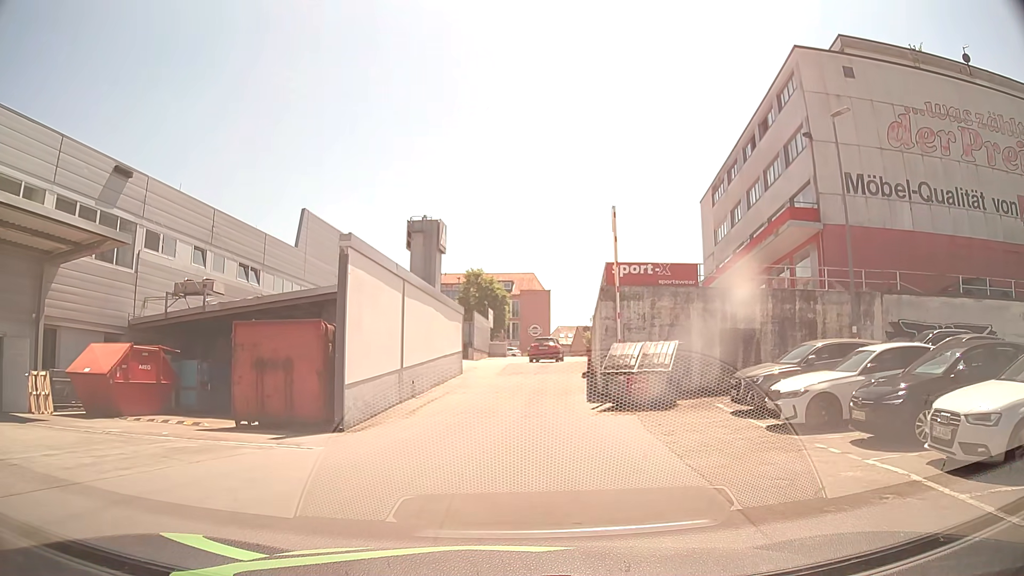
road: service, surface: asphalt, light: Day
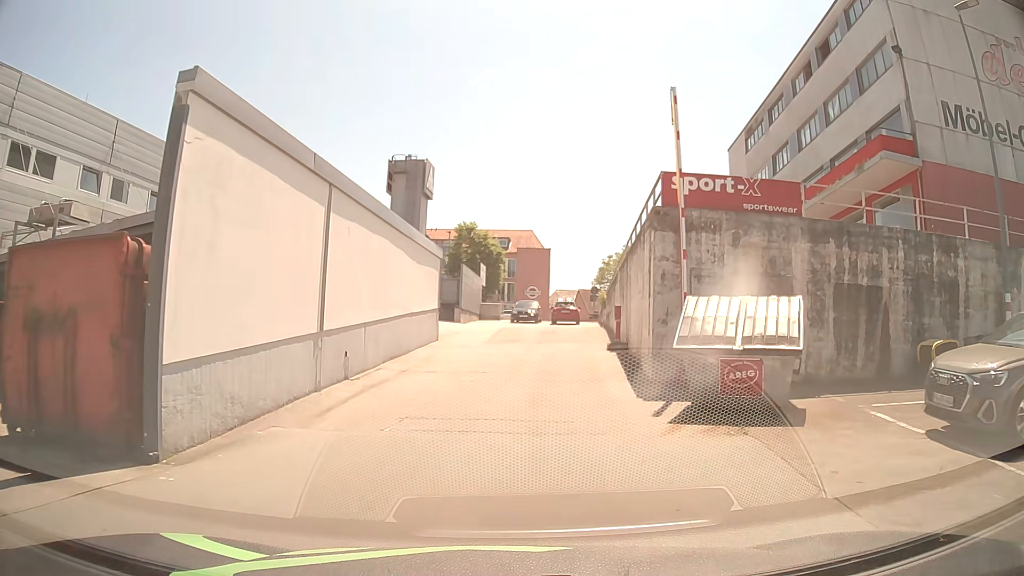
(-0.1, +8.4) m; 0°
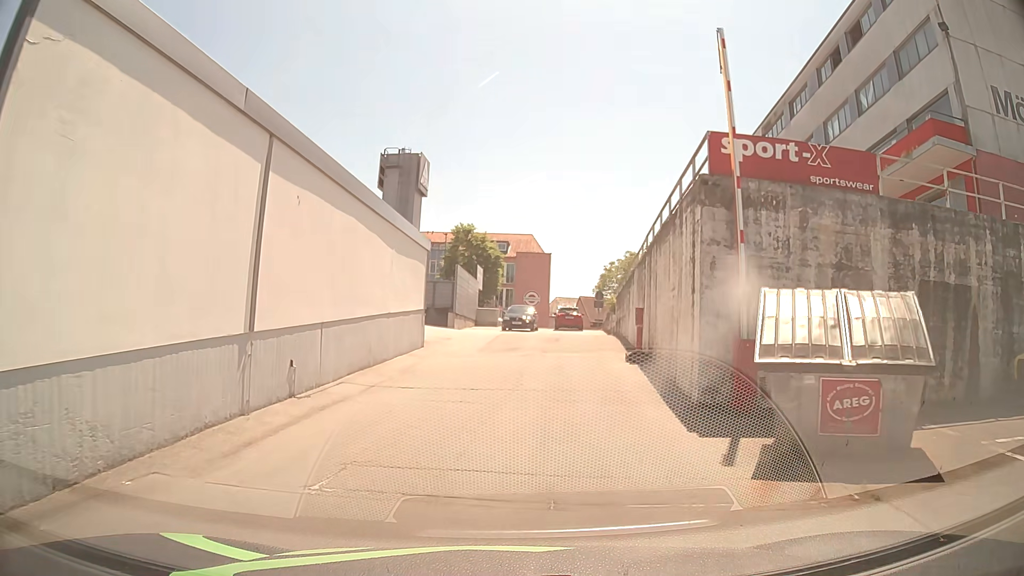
(0.0, +3.4) m; -1°
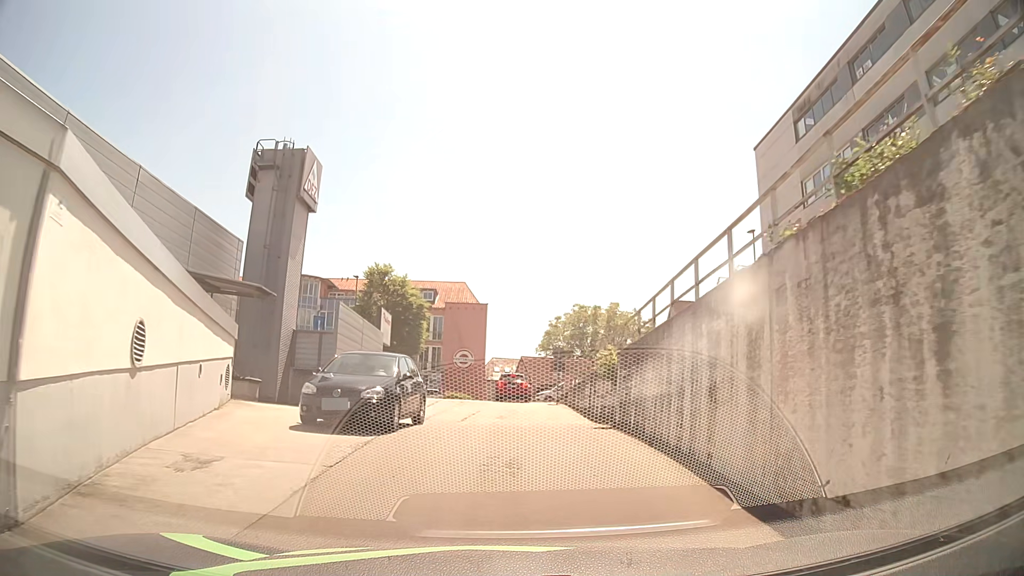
(+0.9, +14.4) m; +6°
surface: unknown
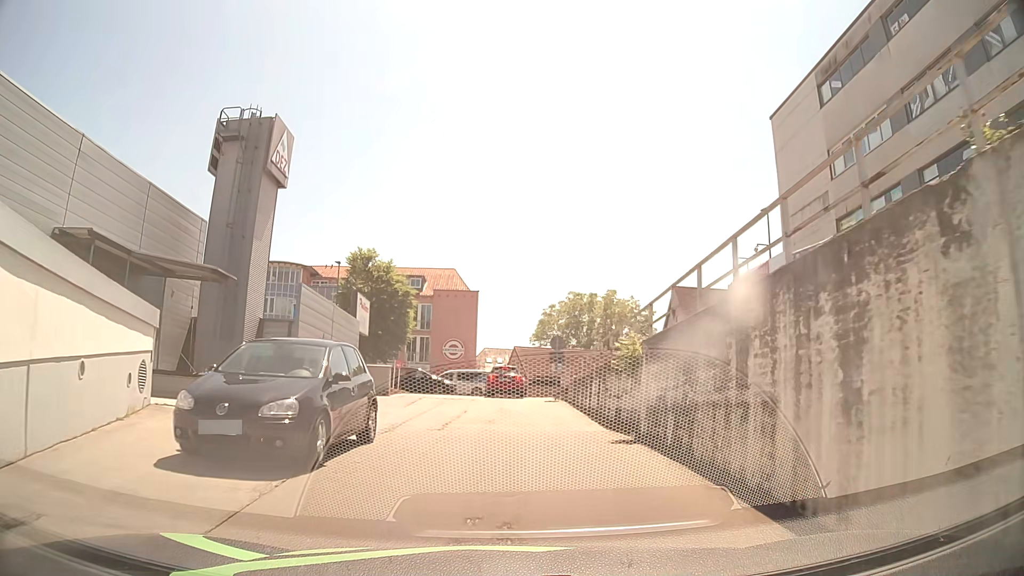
(0.0, +3.5) m; +1°
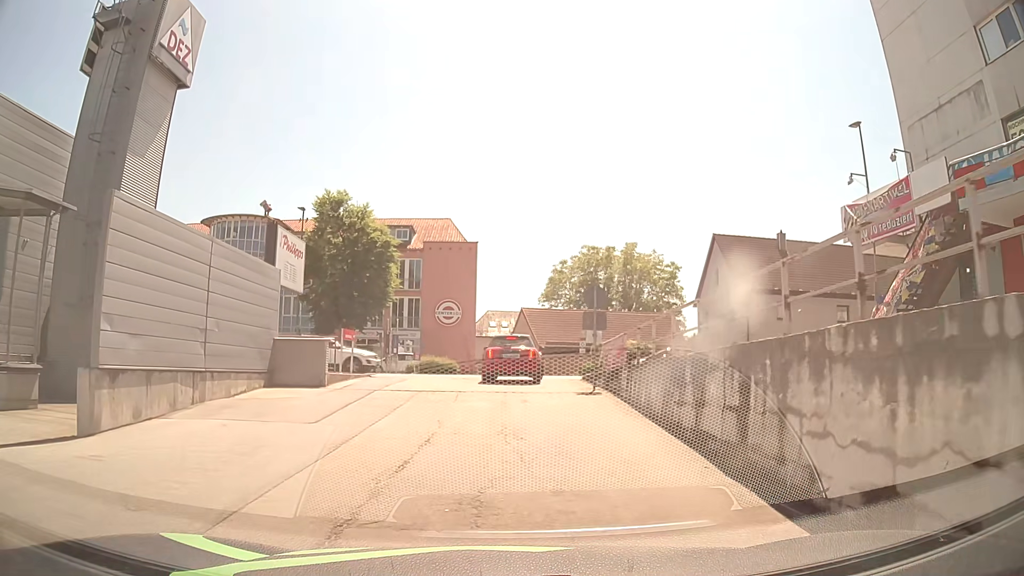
(0.0, +10.3) m; -1°
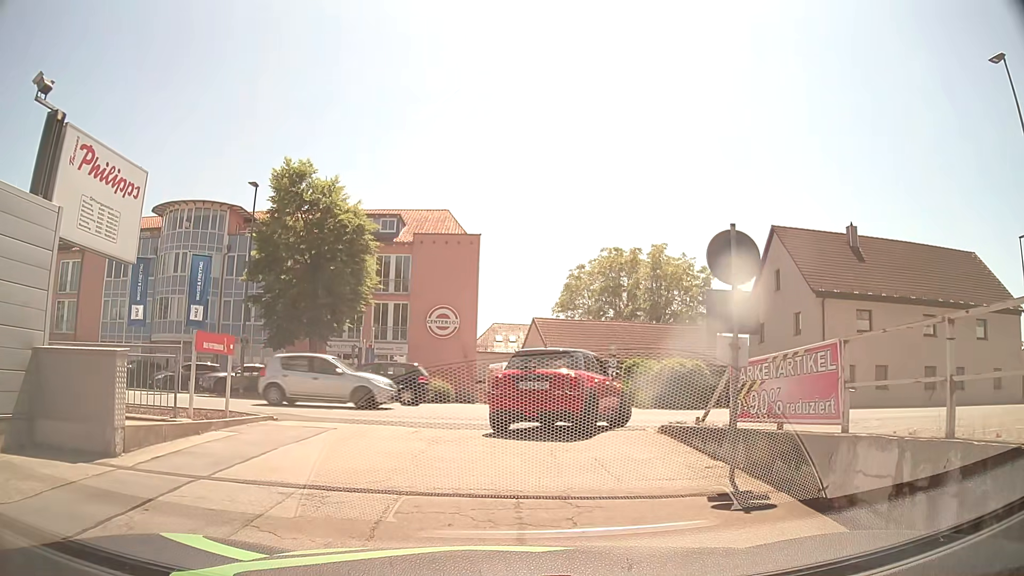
(-0.1, +9.7) m; -1°
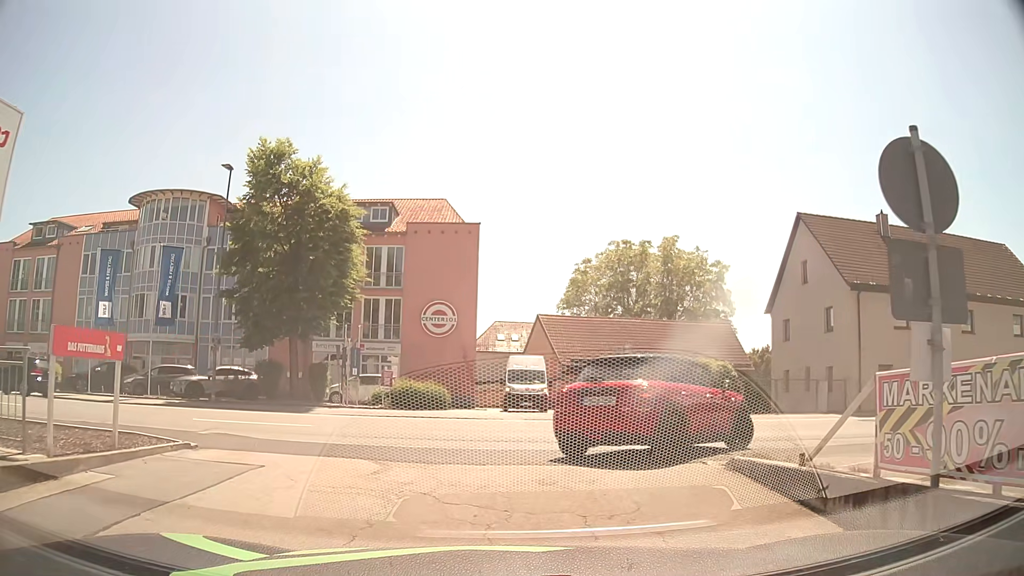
(0.0, +3.6) m; +1°
